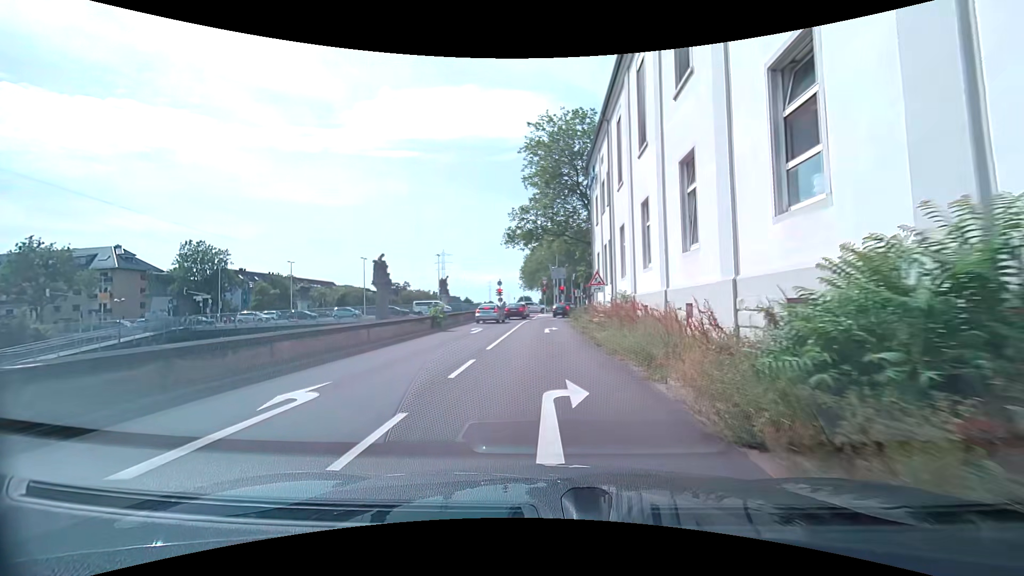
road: trunk_link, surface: asphalt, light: Day
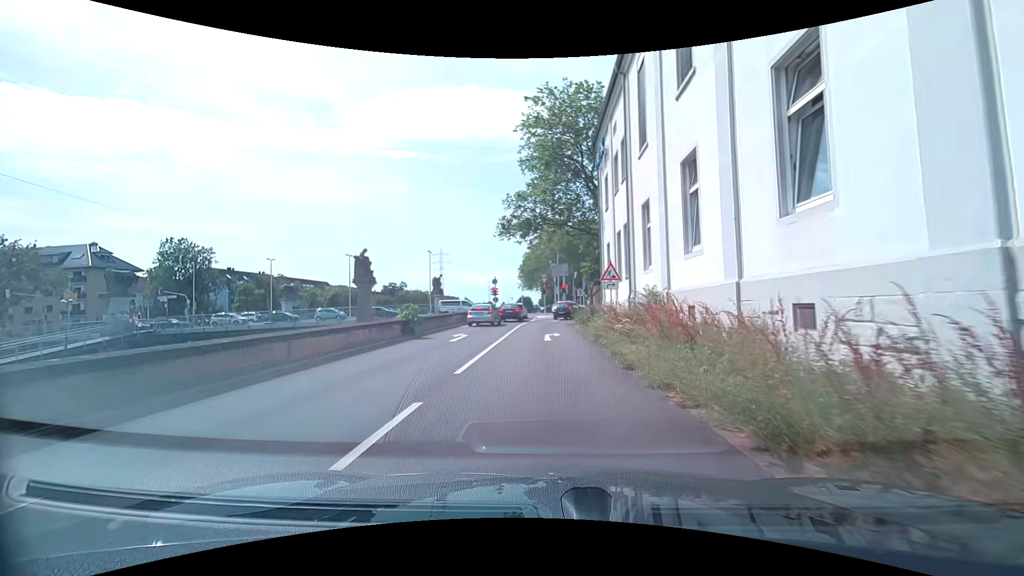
(+0.1, +5.2) m; +1°
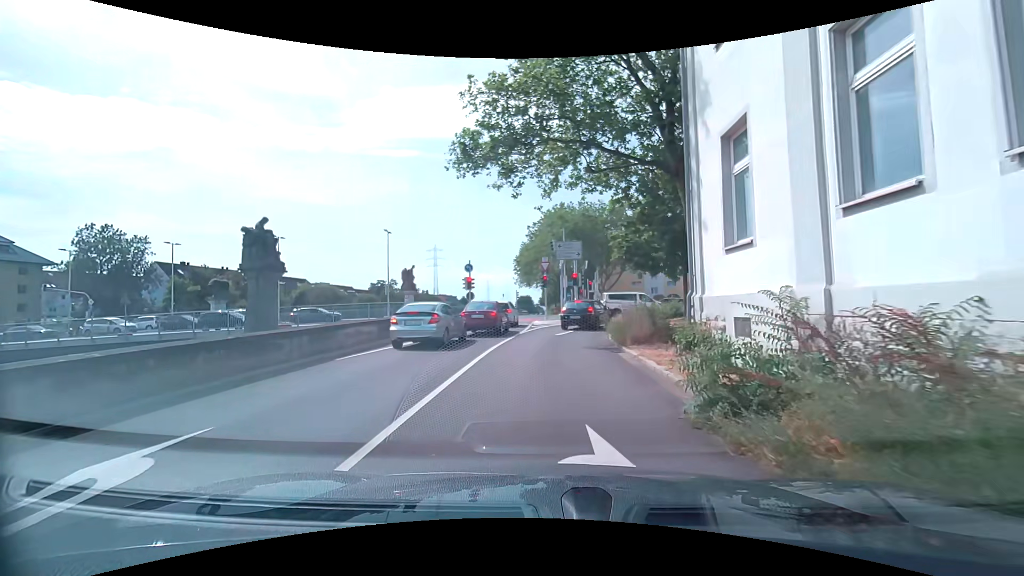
(0.0, +17.8) m; 0°
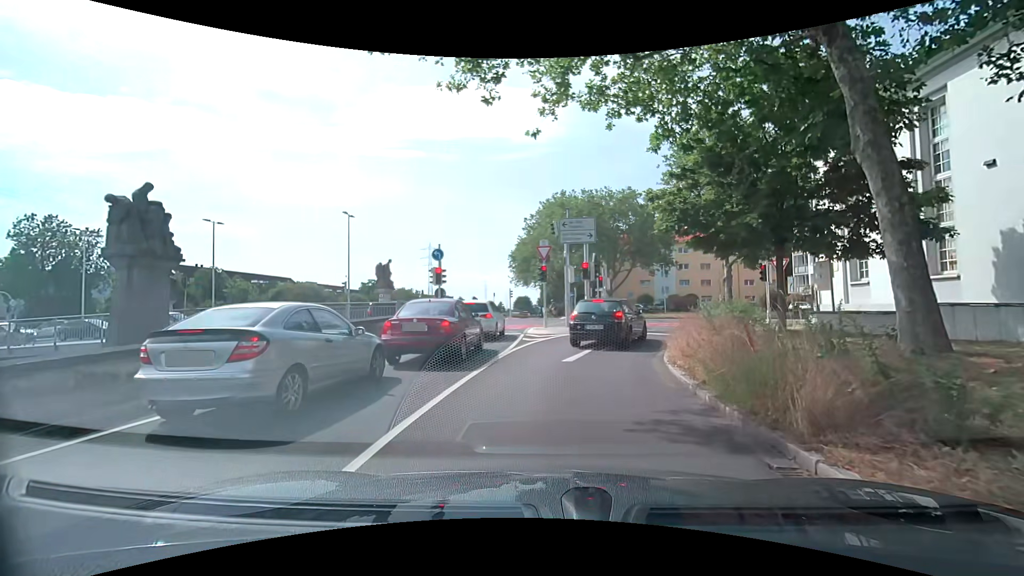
(0.0, +9.1) m; +1°
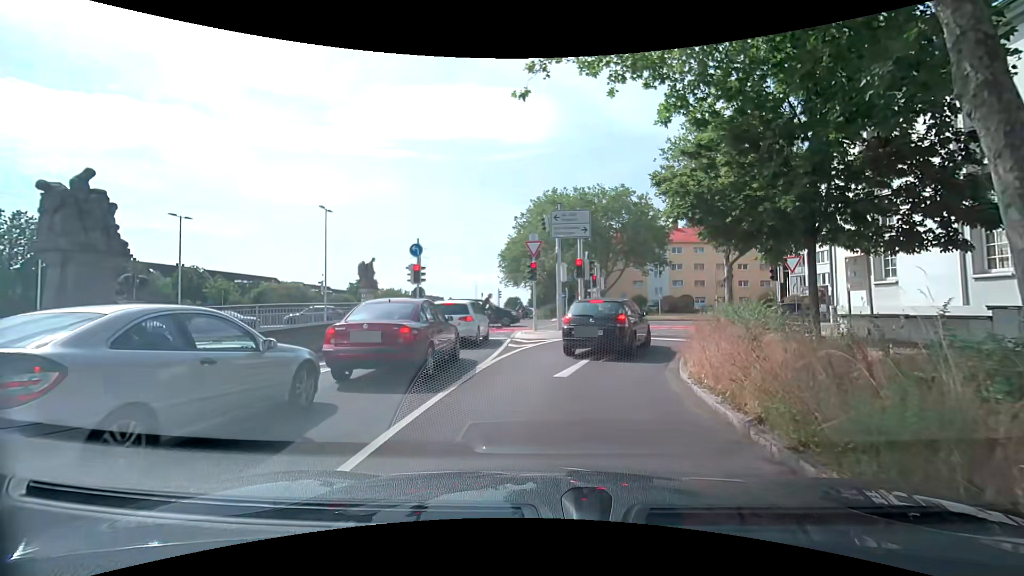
(0.0, +2.2) m; 0°
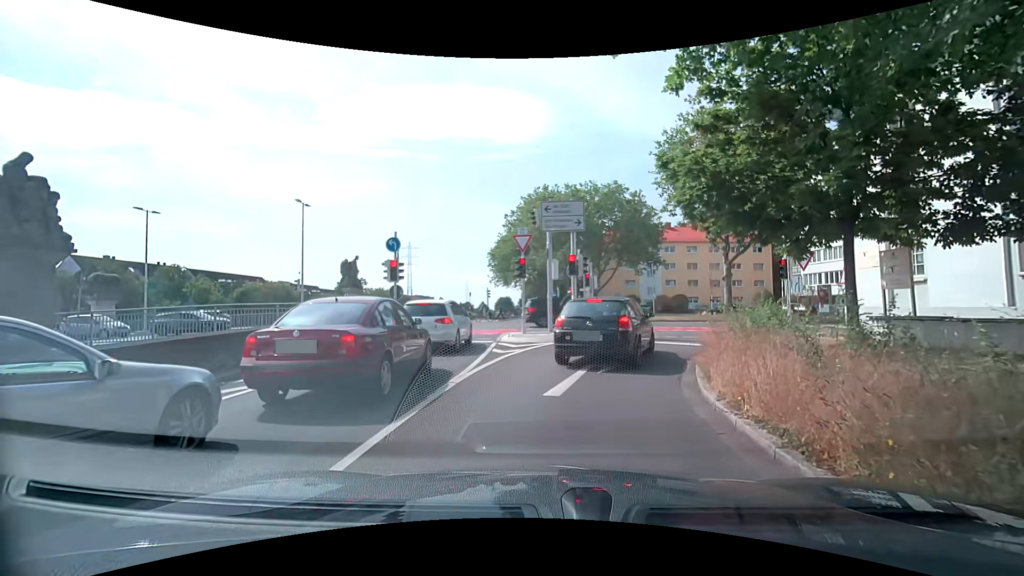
(0.0, +1.8) m; 0°
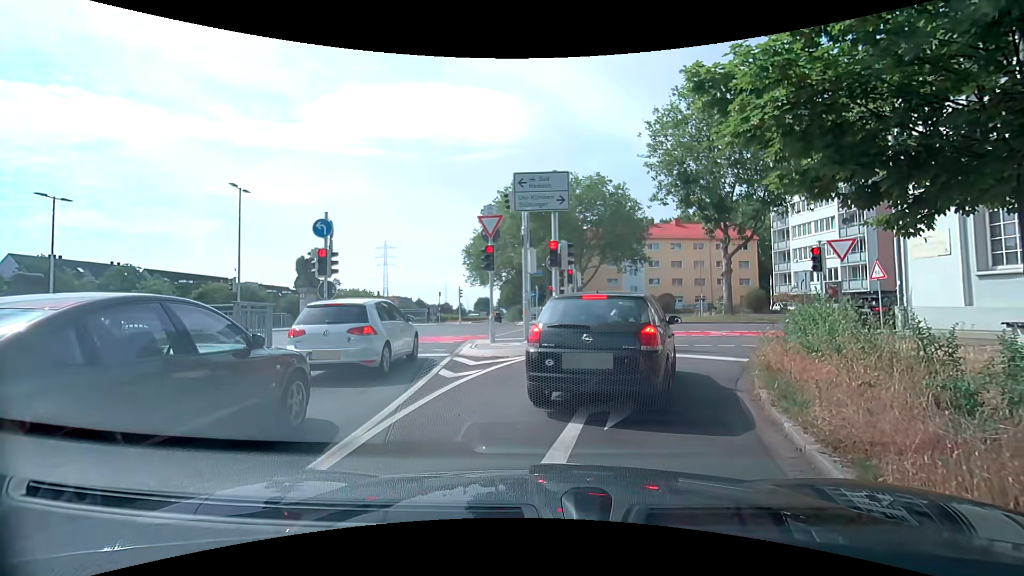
(+0.2, +4.1) m; +5°
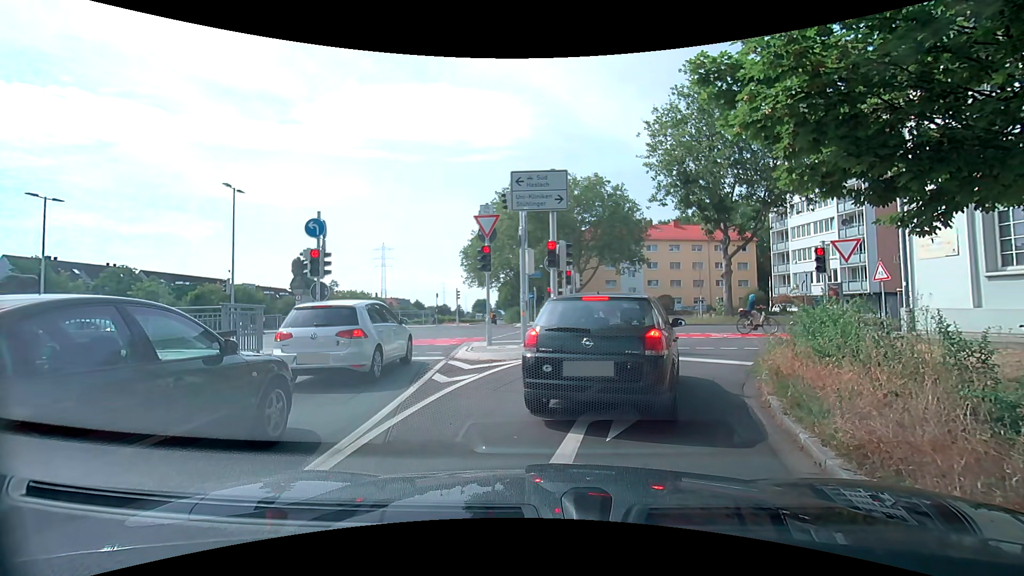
(0.0, +0.4) m; 0°
(+1, +10) (+5, +19) (+12, +26) (+21, +30) (+31, +31) (+41, +32) (+51, +34) (+60, +35) (+70, +36) (+80, +38) m
